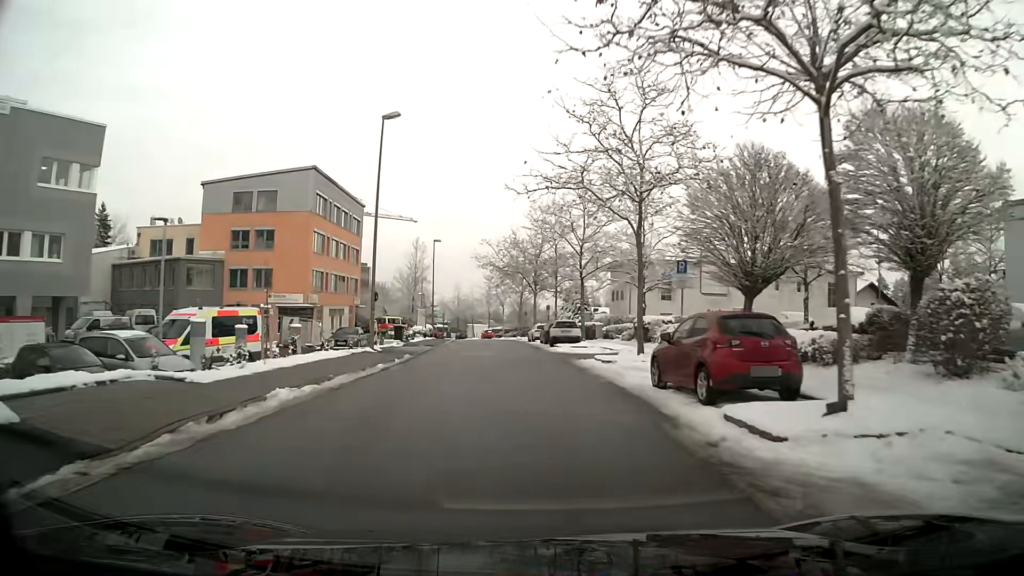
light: Day
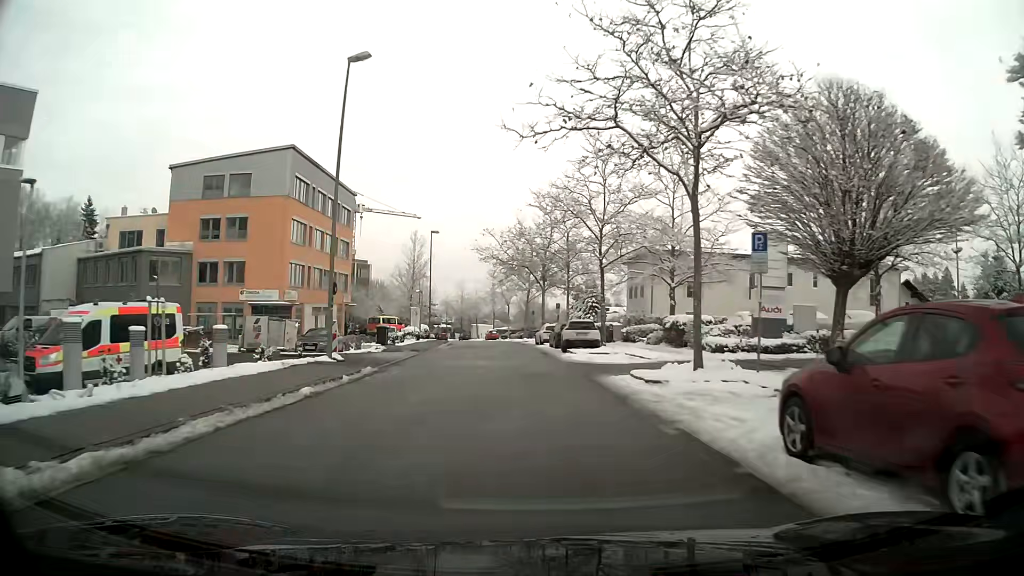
(0.0, +6.9) m; -1°
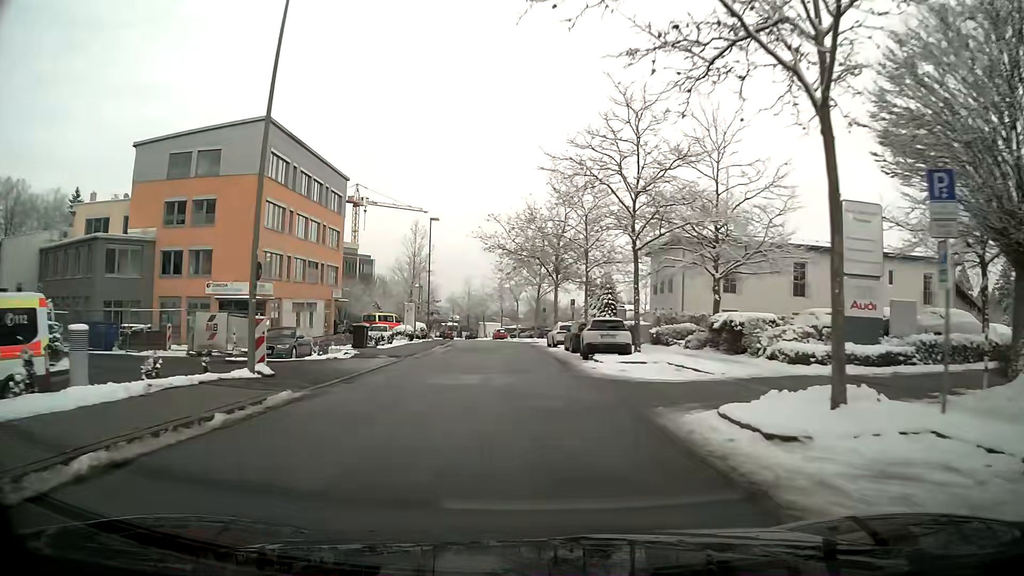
(-0.1, +6.9) m; -1°
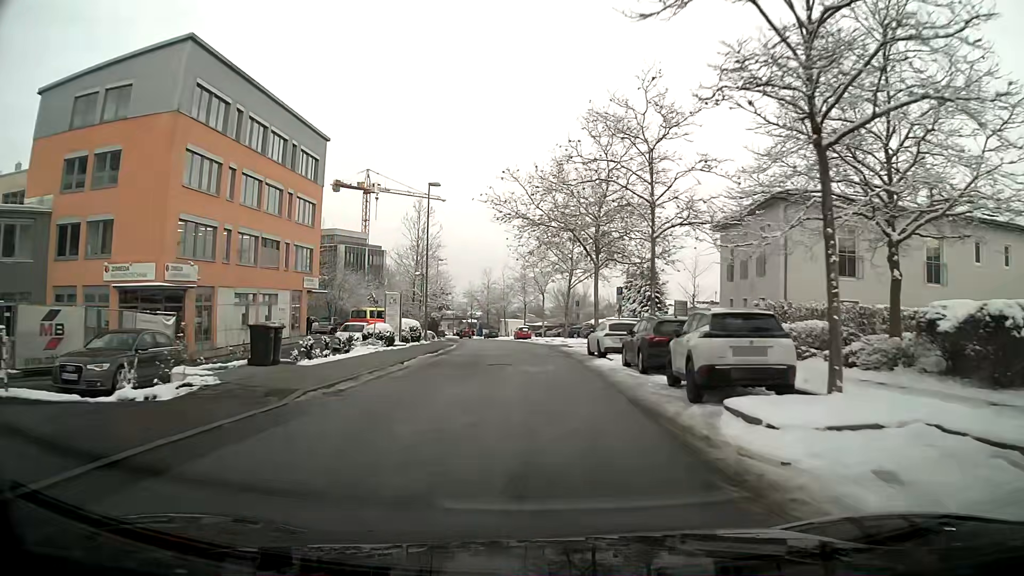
(-0.2, +13.5) m; -2°
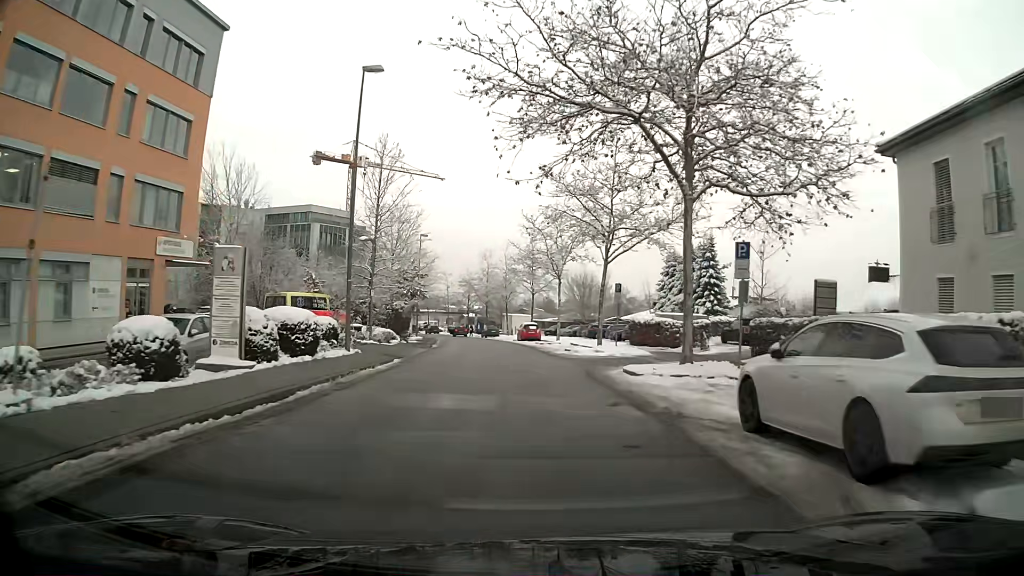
(-0.2, +20.0) m; -1°
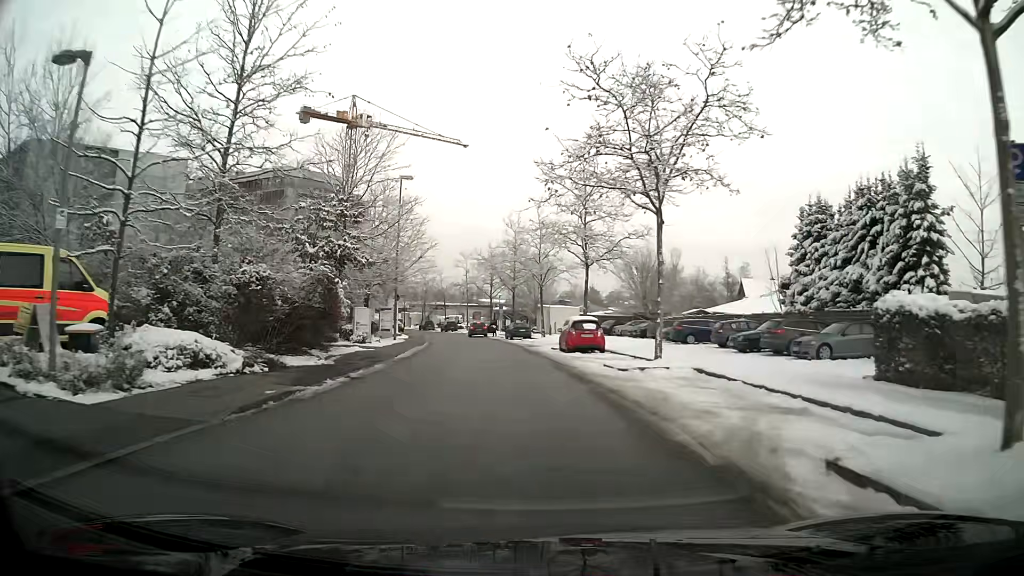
(-0.5, +25.8) m; -3°
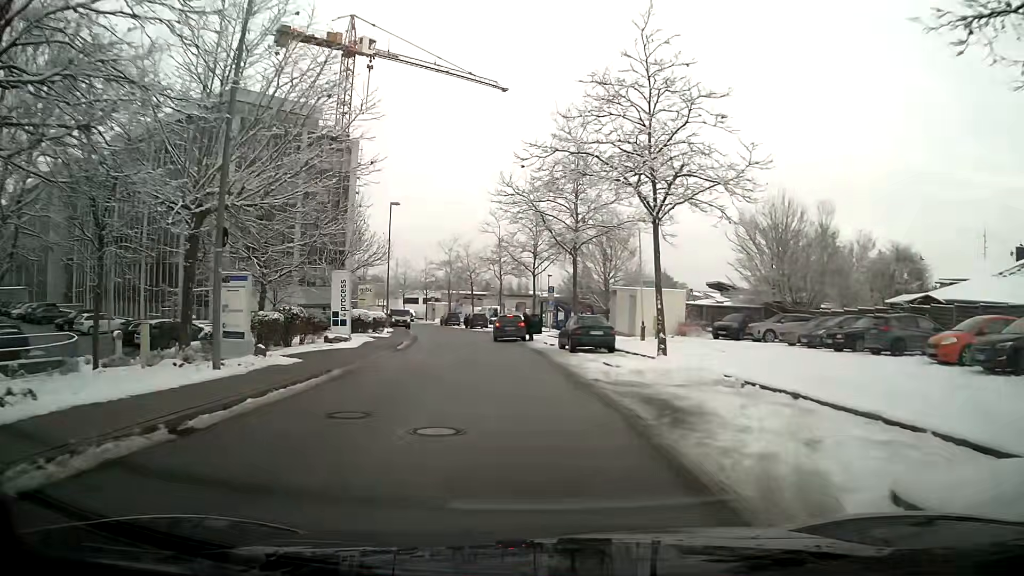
(-1.4, +28.7) m; -5°
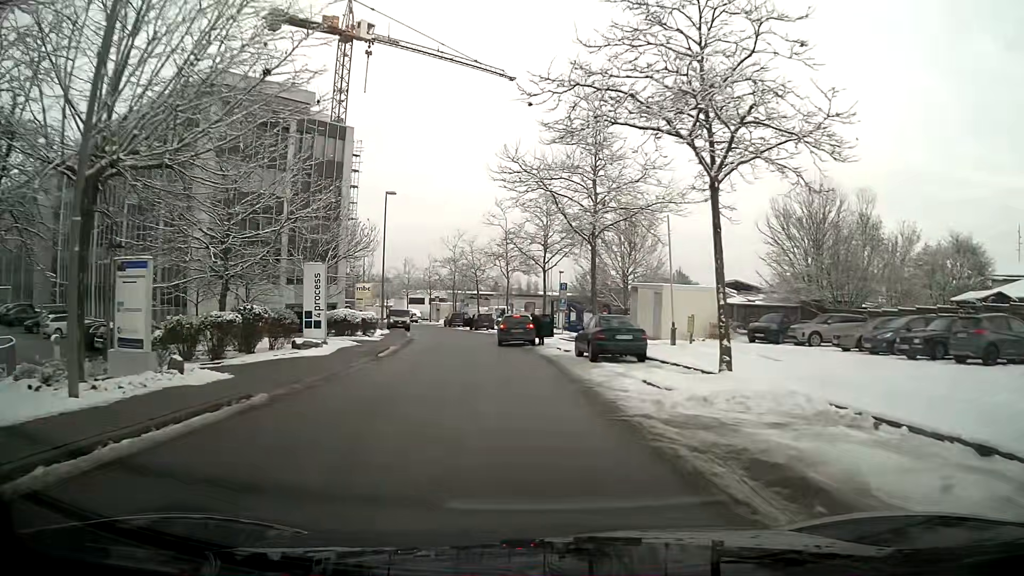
(0.0, +5.0) m; -1°
